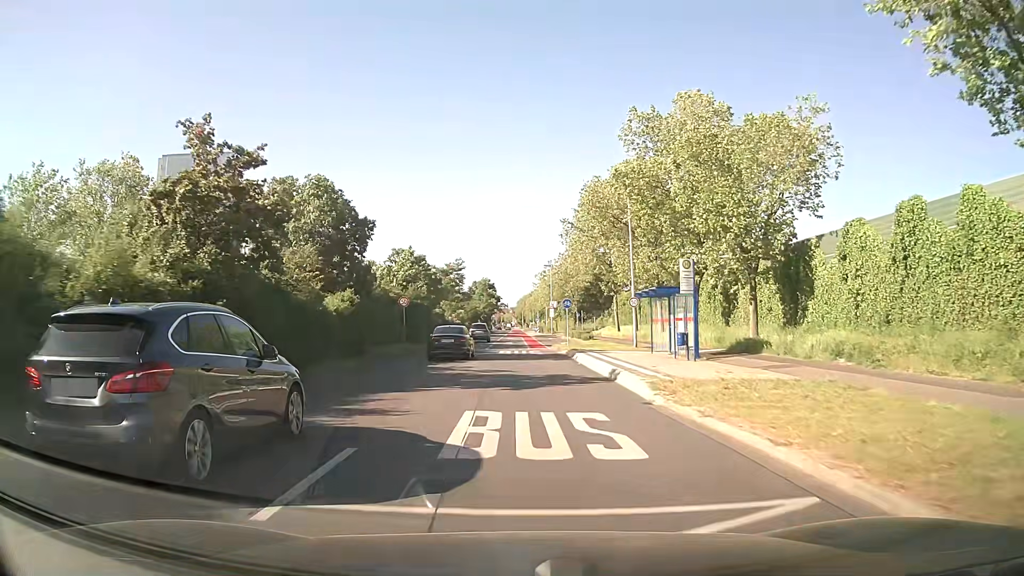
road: secondary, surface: asphalt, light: Day
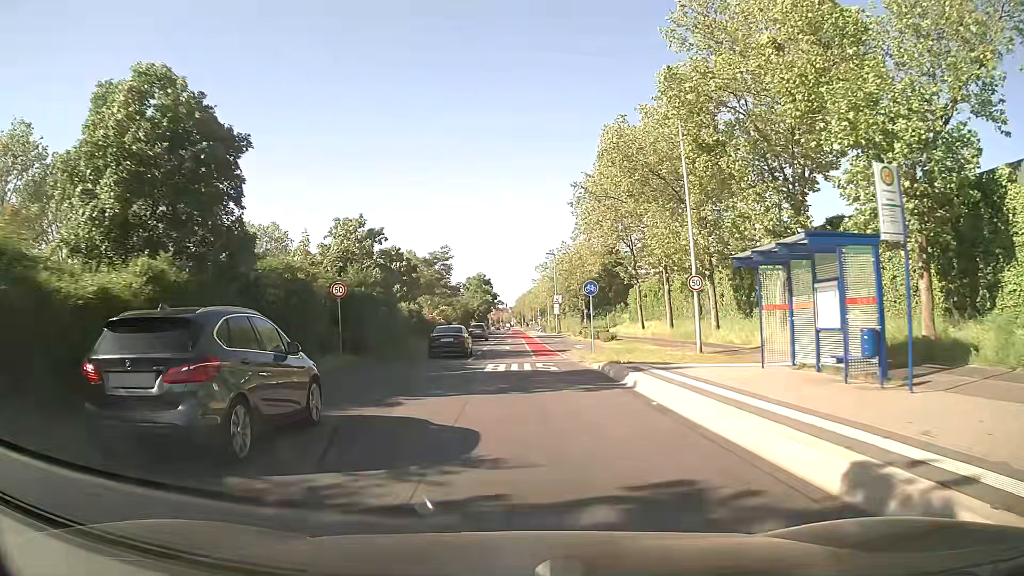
(0.0, +14.4) m; 0°
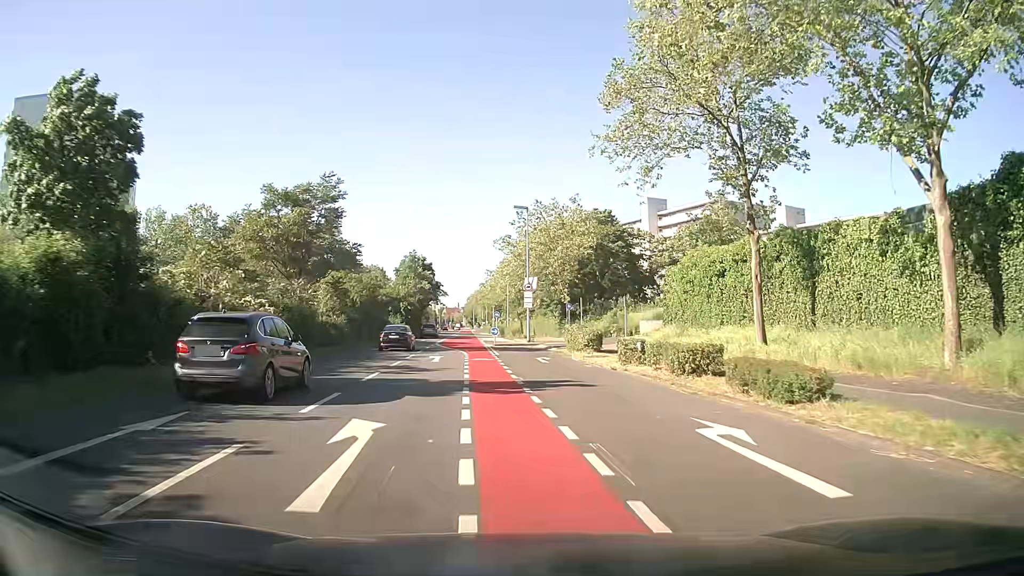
(+0.7, +34.7) m; +5°
